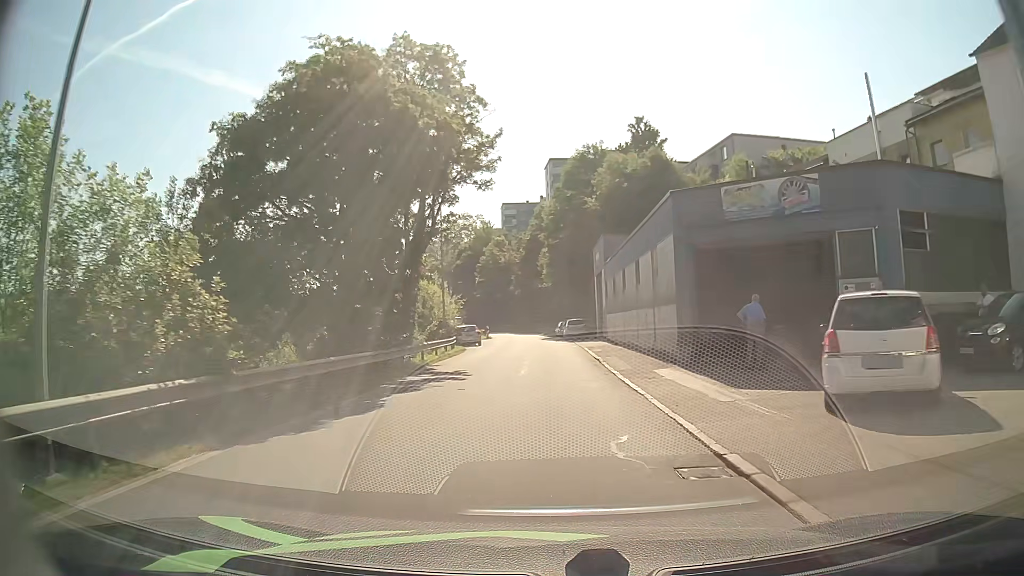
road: residential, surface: asphalt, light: Day
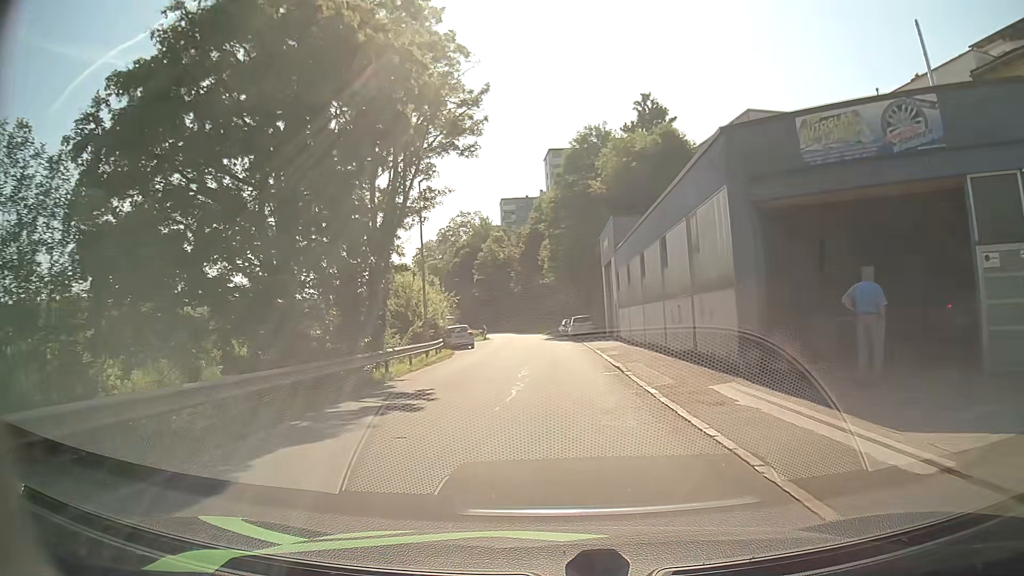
(0.0, +6.2) m; -1°
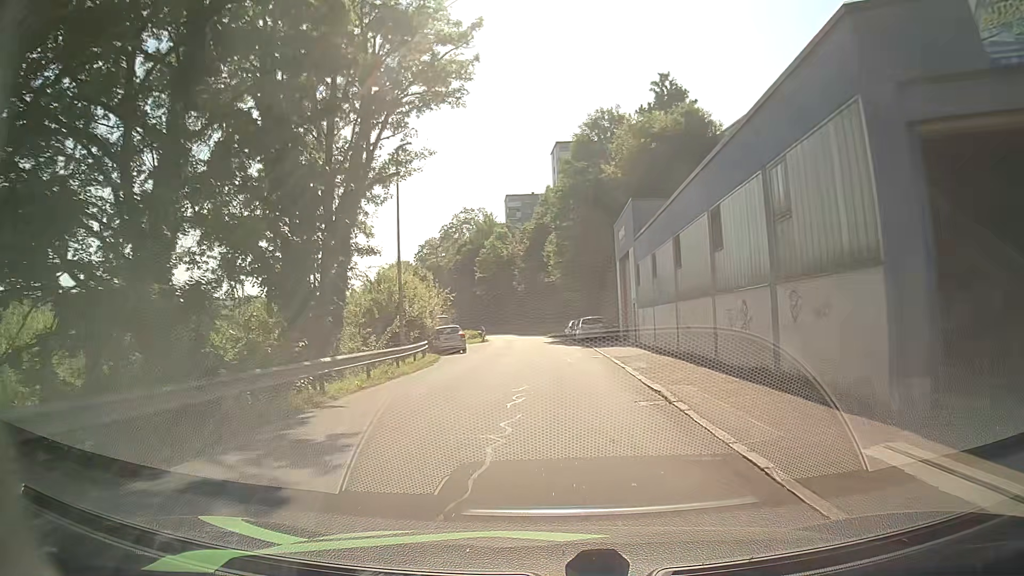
(0.0, +6.2) m; 0°
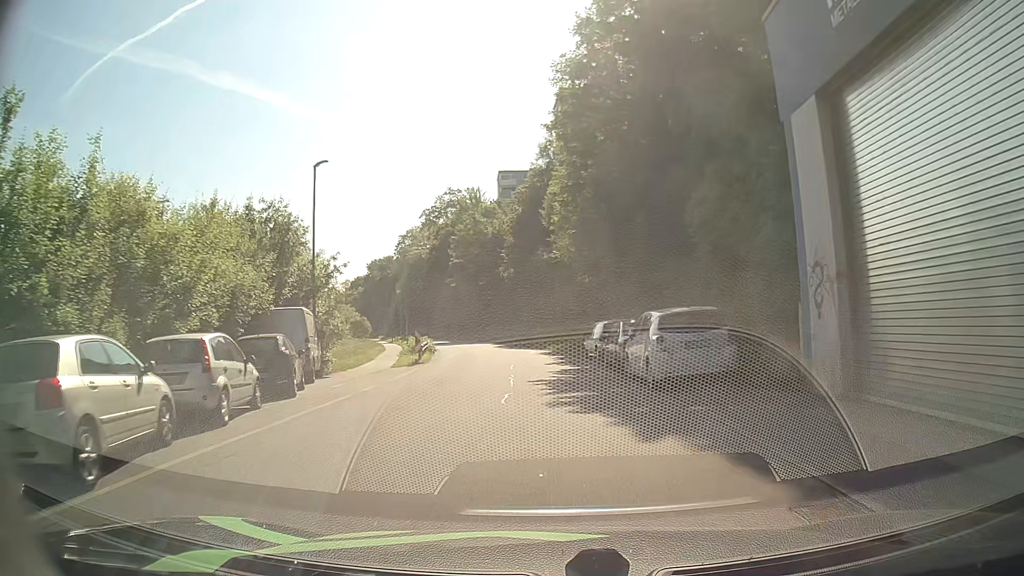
(-0.1, +30.0) m; 0°
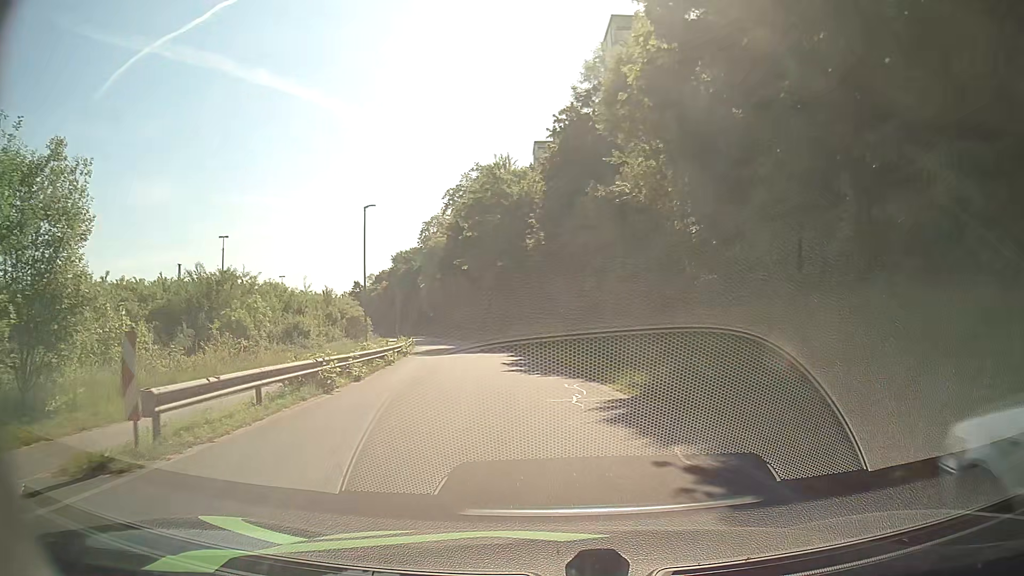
(-0.7, +23.0) m; -4°
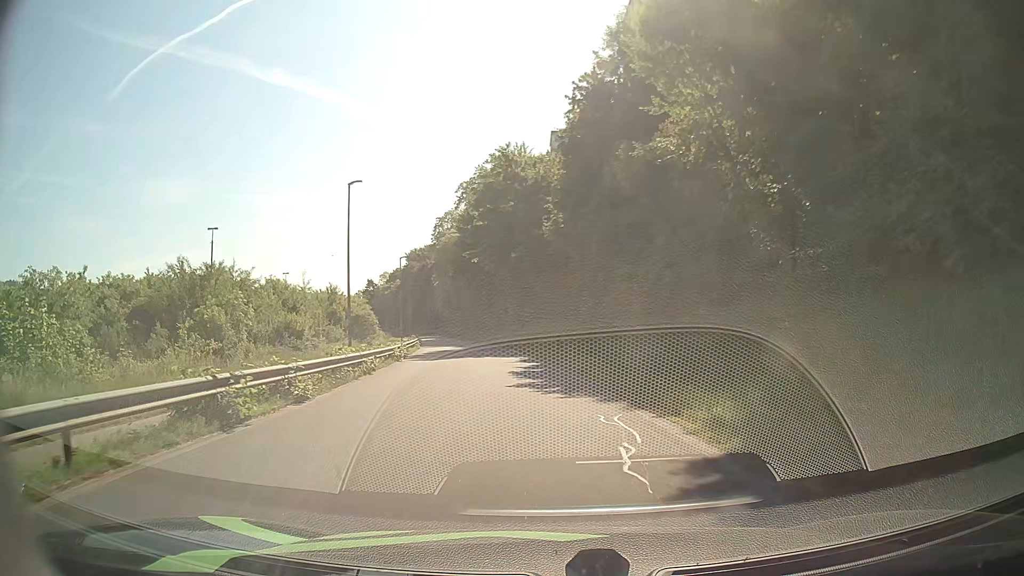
(0.0, +5.9) m; -1°
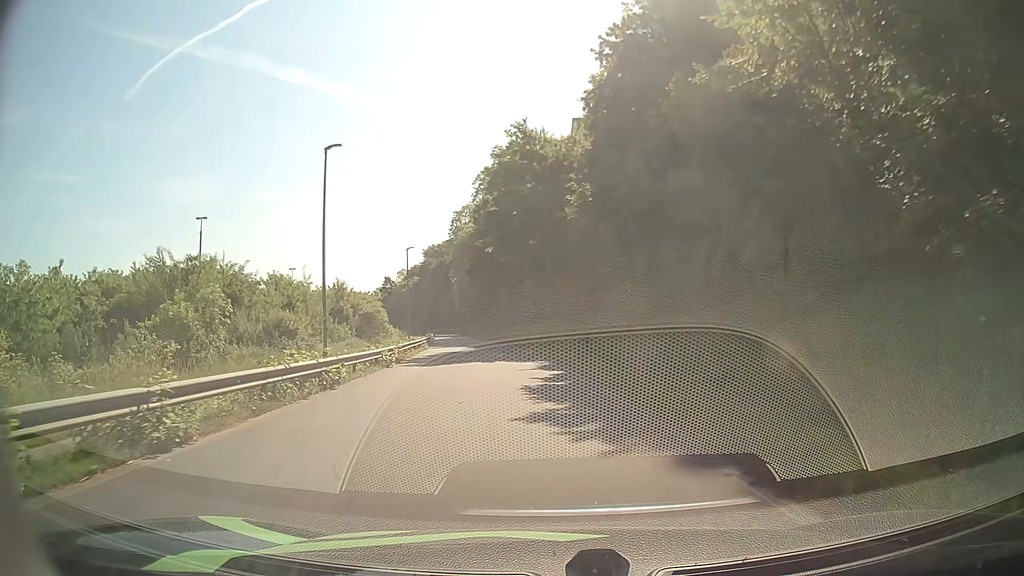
(-0.1, +6.0) m; -2°
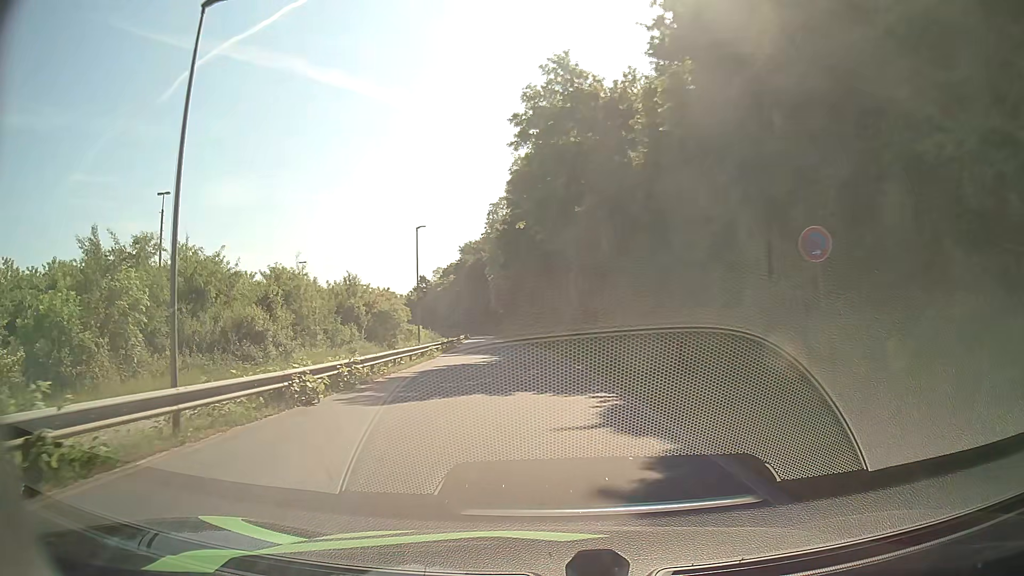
(-0.4, +12.3) m; -4°
(0, +10) (-1, +20) (-1, +30) (-2, +40) (-3, +50) (-4, +60) (-5, +70) (-6, +80) (-7, +90) (-8, +100) m
